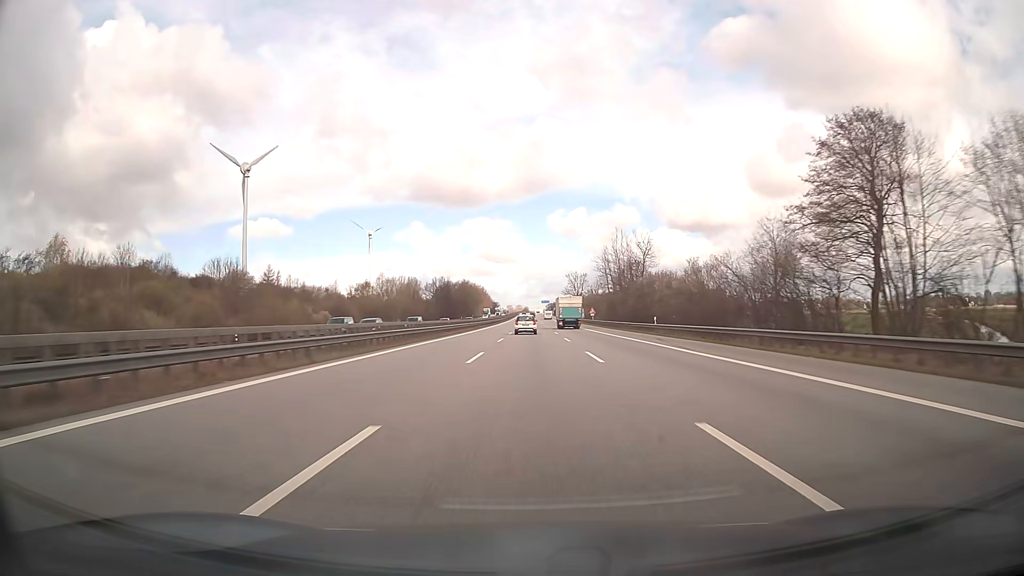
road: motorway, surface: asphalt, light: Day
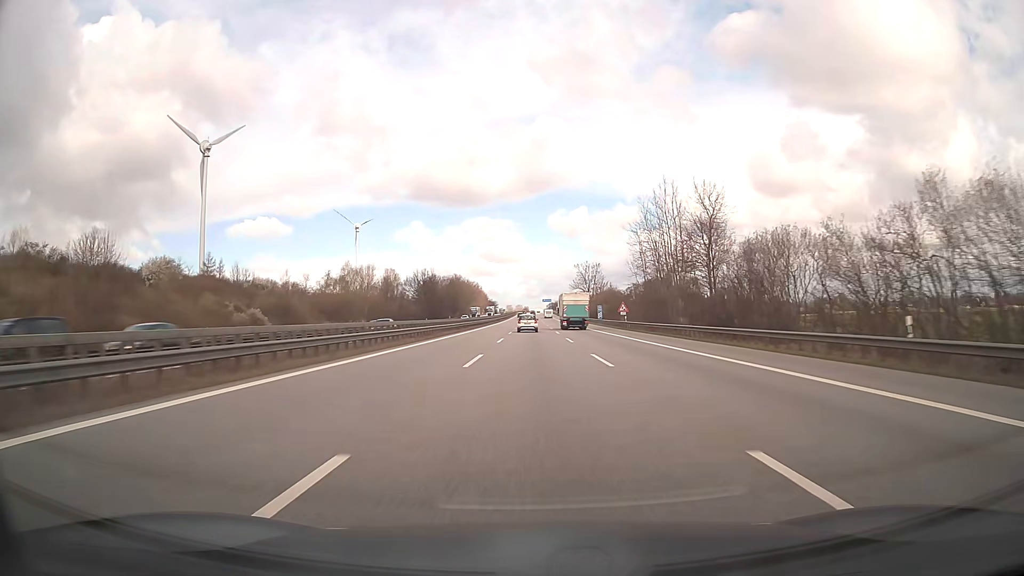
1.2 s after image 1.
(0.0, +38.0) m; 0°
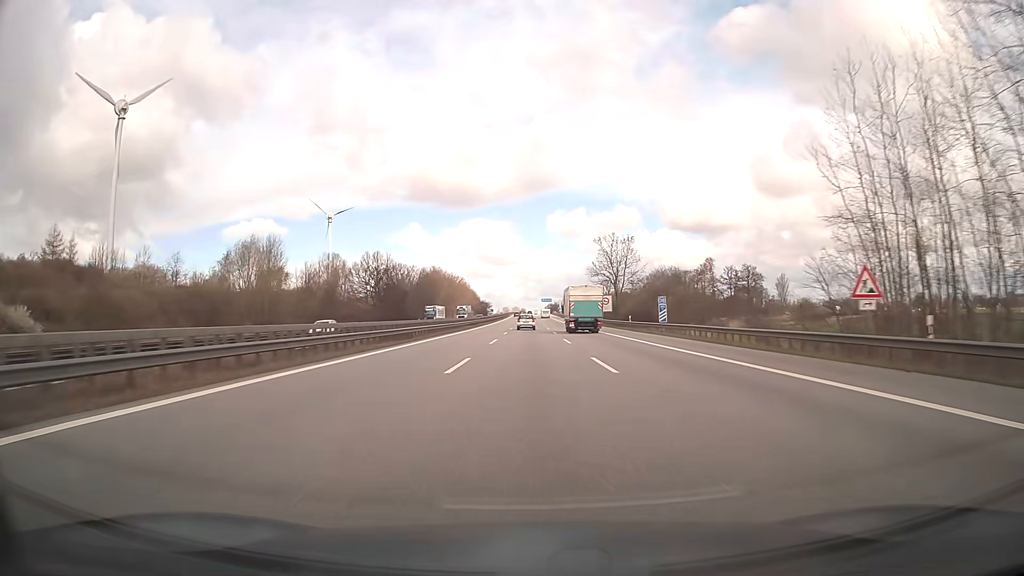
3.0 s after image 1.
(+0.1, +57.1) m; 0°
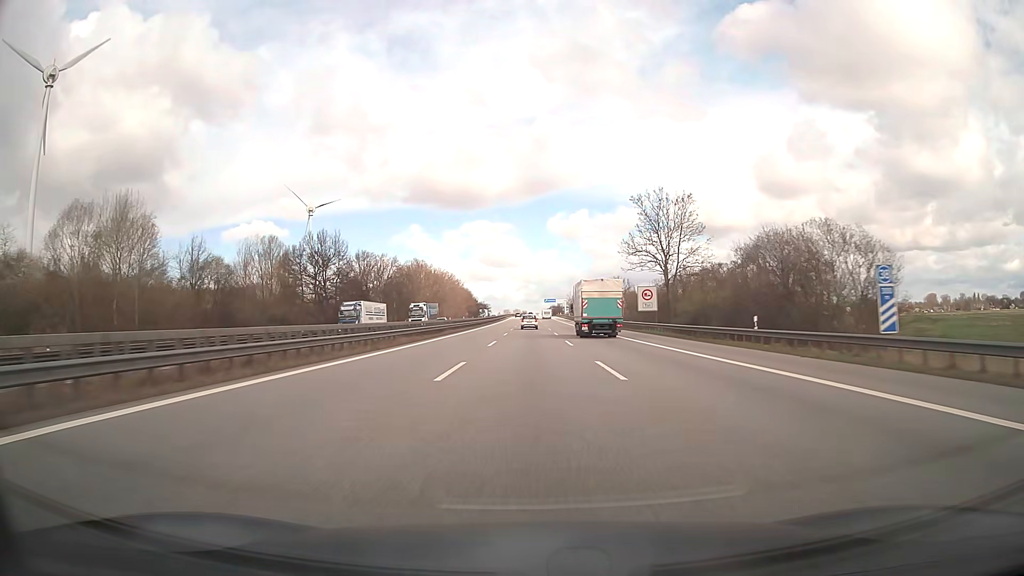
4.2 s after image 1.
(0.0, +38.0) m; 0°
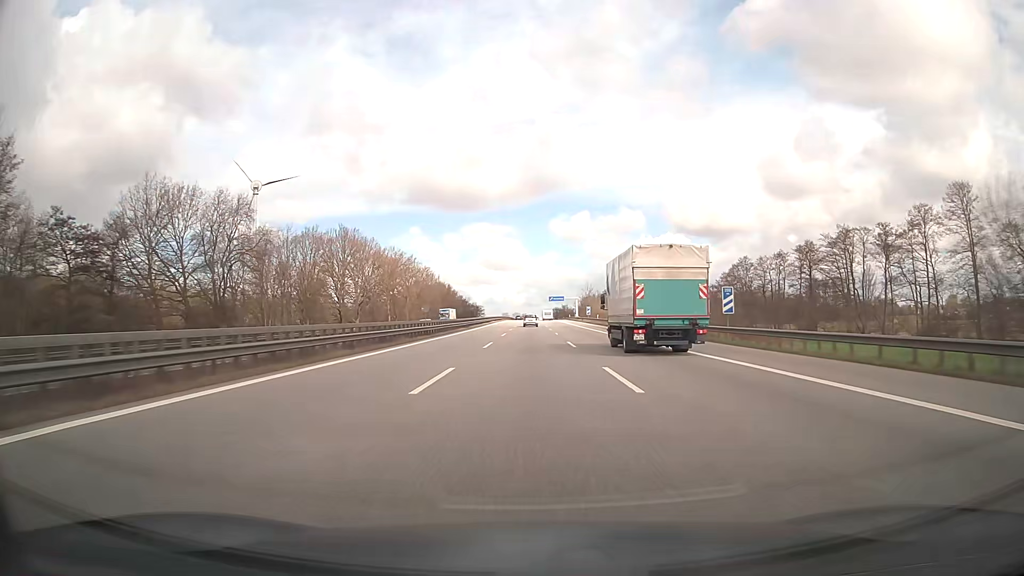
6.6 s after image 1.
(0.0, +76.0) m; 0°
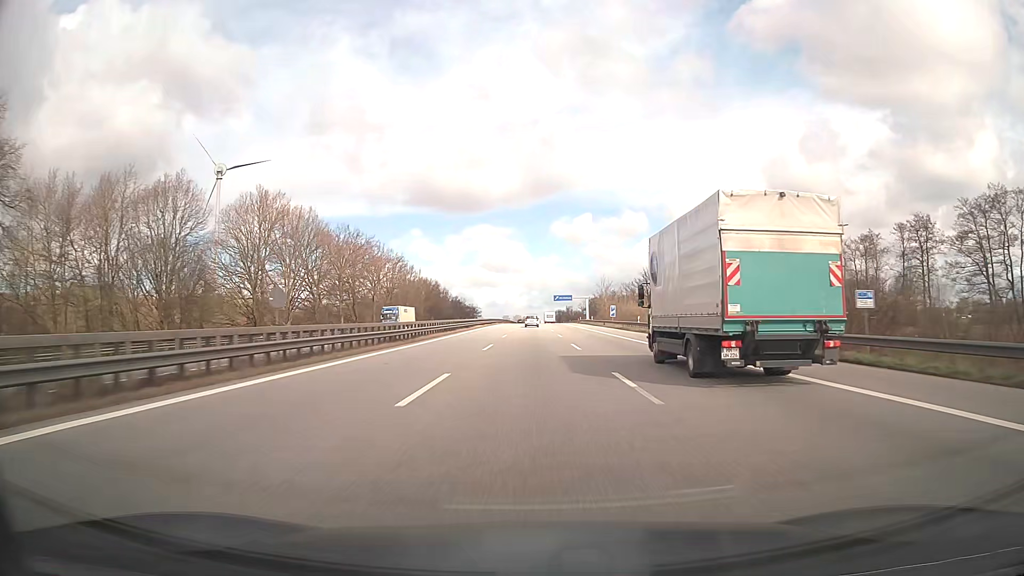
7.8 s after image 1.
(-0.1, +38.0) m; 0°
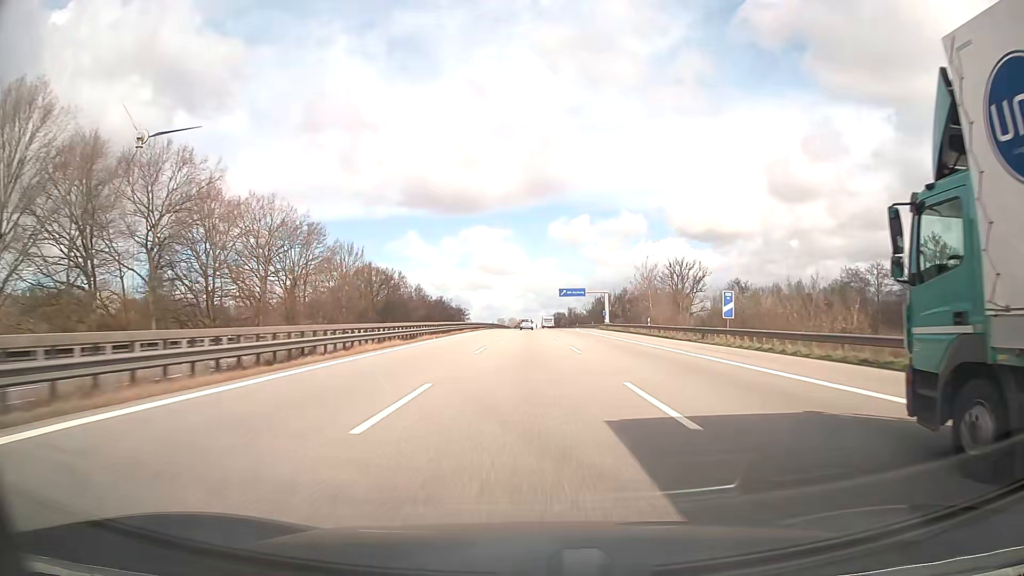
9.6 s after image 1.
(+0.1, +57.0) m; 0°
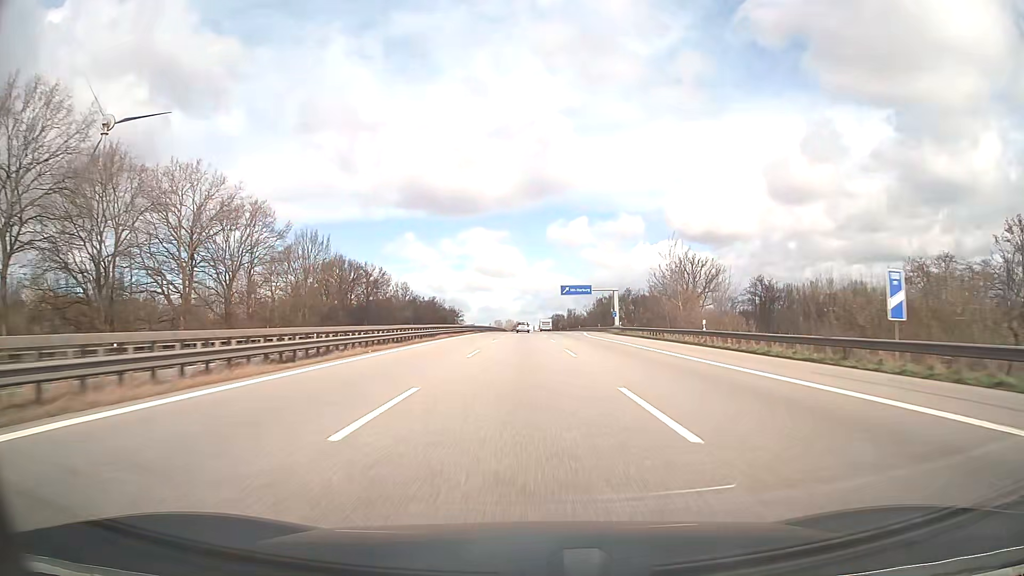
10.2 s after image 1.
(0.0, +19.0) m; 0°
(0, +10) (0, +20) (0, +30) (0, +40) (+1, +50) (+1, +60) (+2, +70) (+2, +80) (+3, +90) (+3, +100) m
